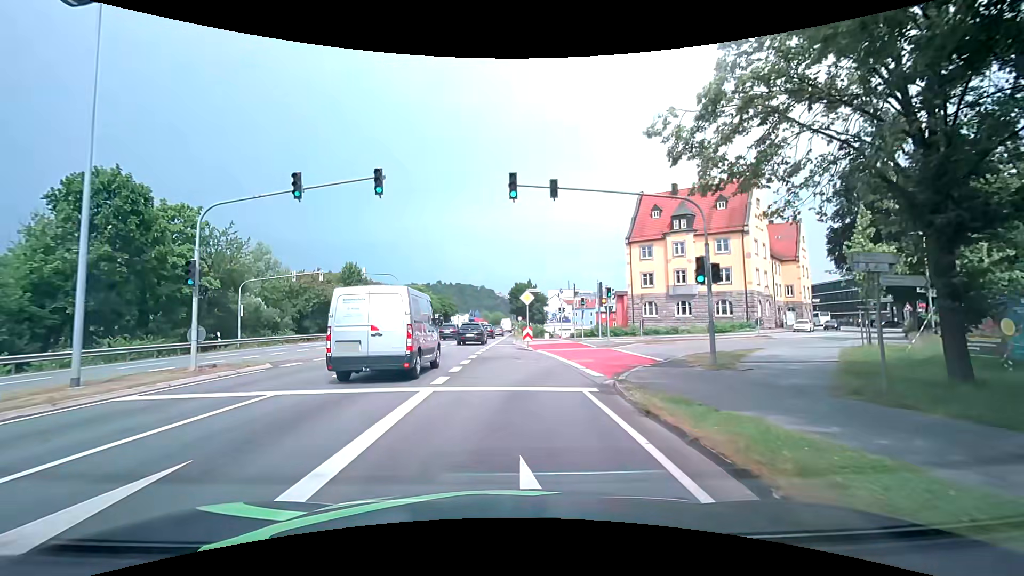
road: primary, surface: asphalt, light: Day
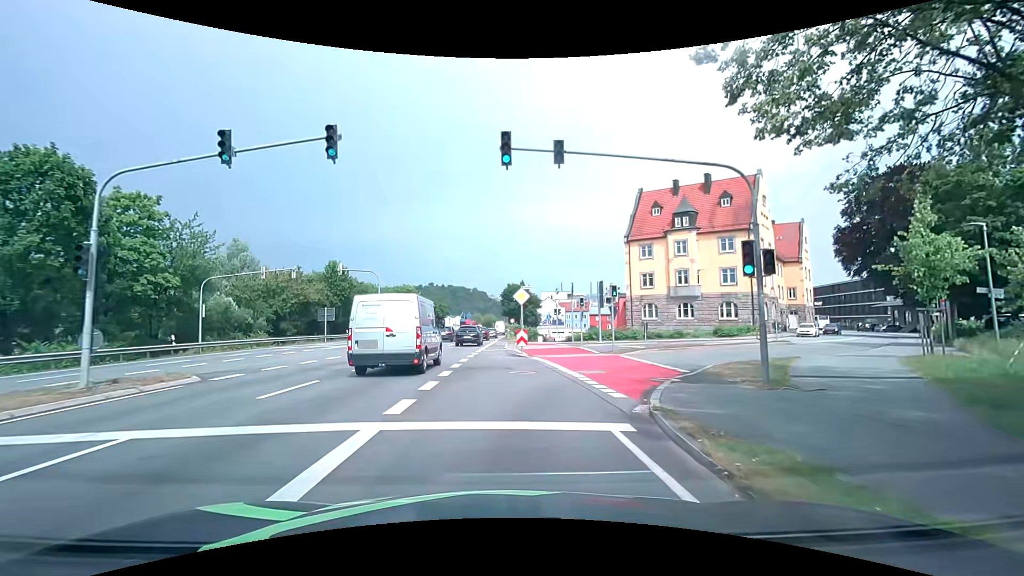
(0.0, +3.6) m; +1°
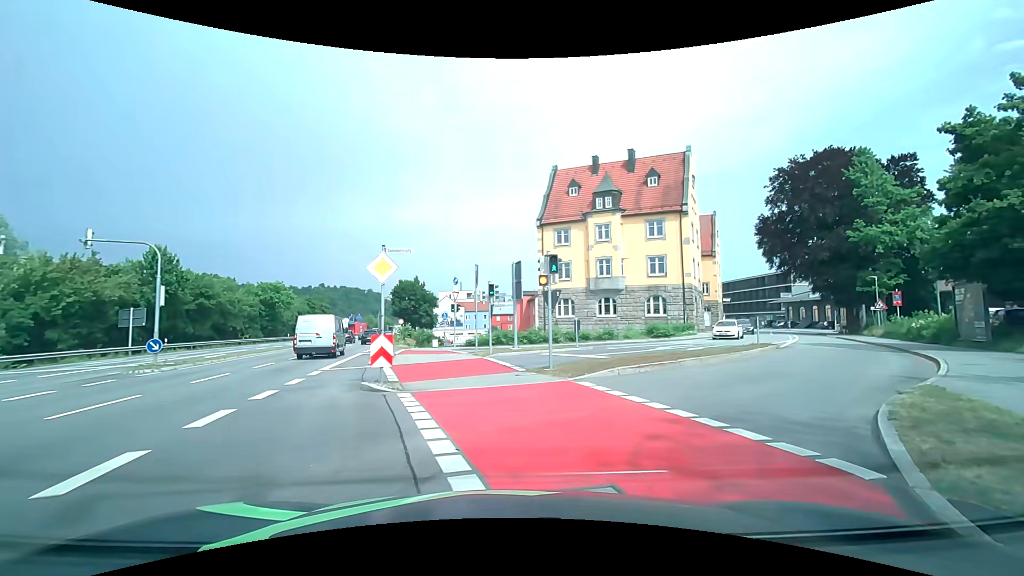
(+1.0, +11.4) m; +11°
(+3, +9) (+9, +17) (+15, +25) (+21, +33) (+26, +42) (+30, +51) (+35, +60) (+39, +69) (+43, +78) (+46, +88) m
